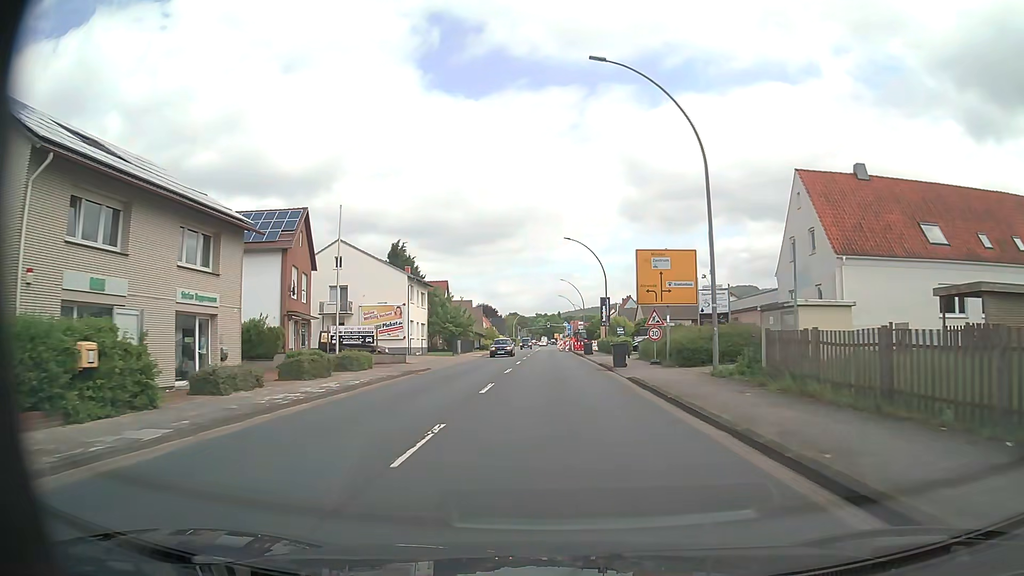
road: primary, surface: asphalt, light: Day
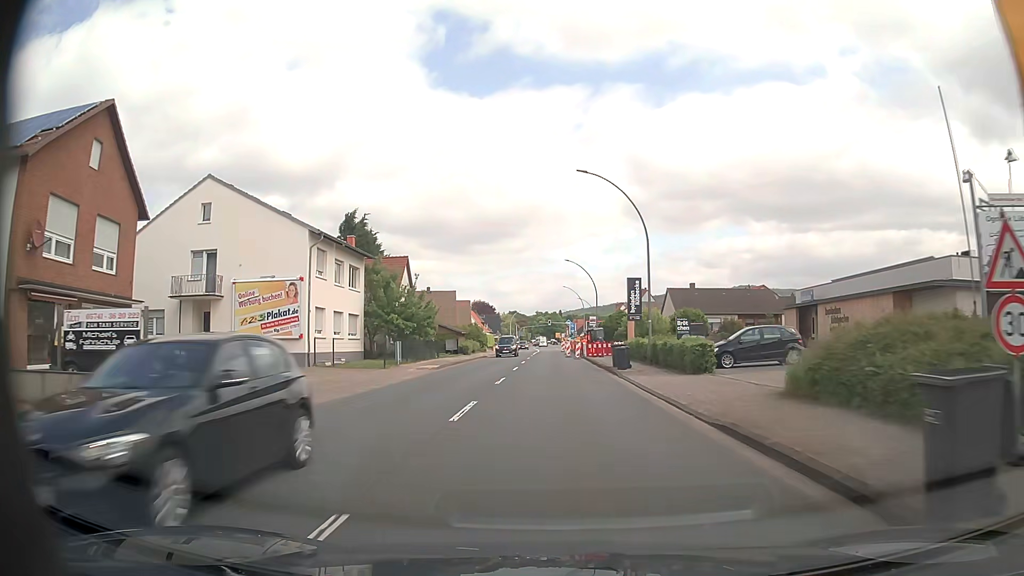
(-0.1, +23.6) m; 0°
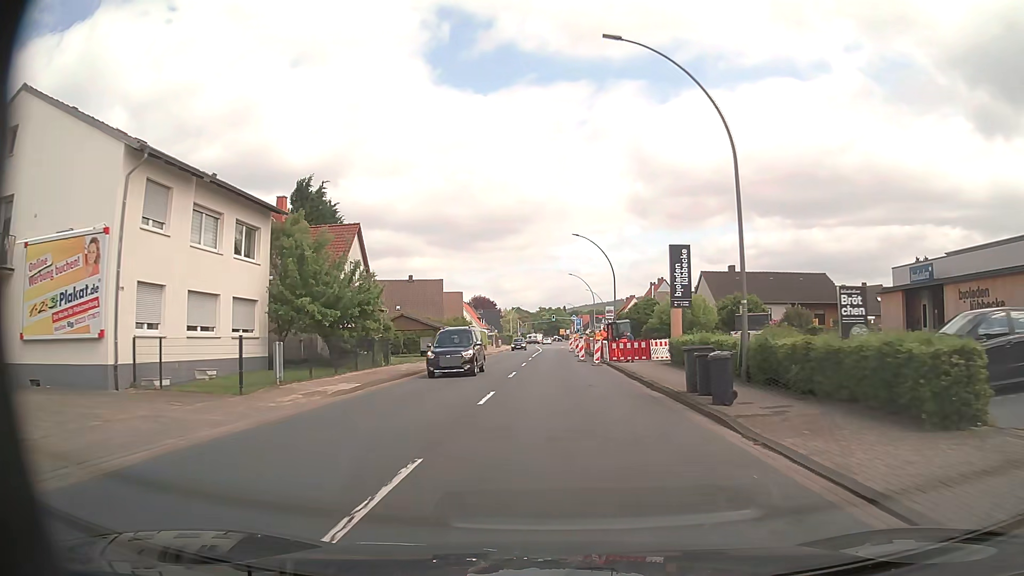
(0.0, +15.8) m; -1°
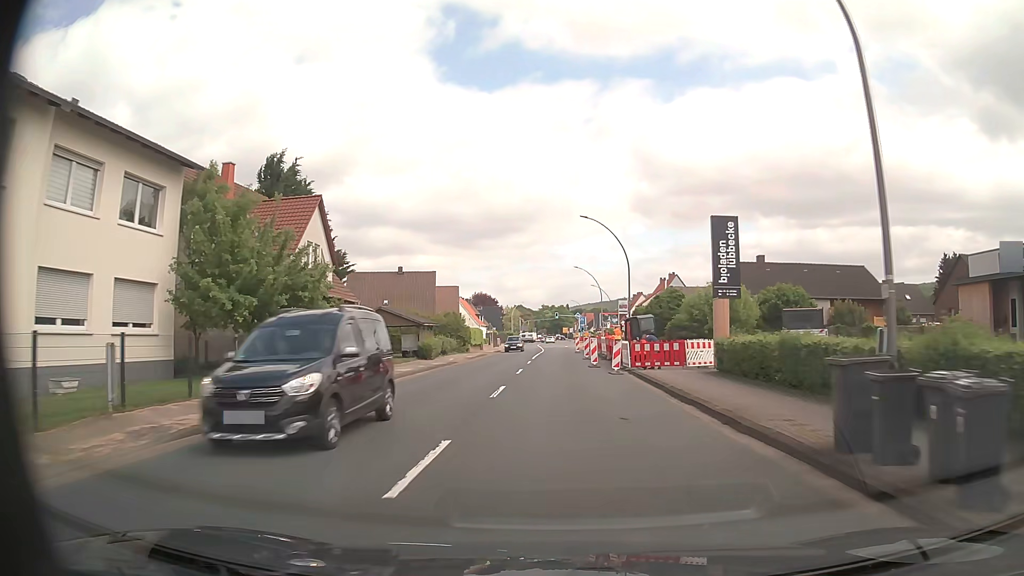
(0.0, +7.9) m; 0°
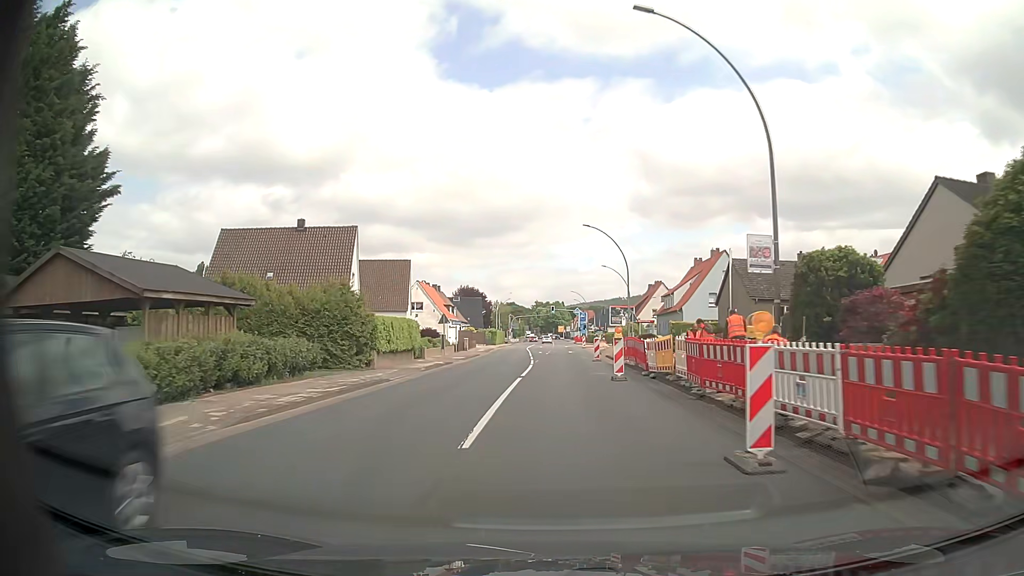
(+0.1, +31.8) m; +1°
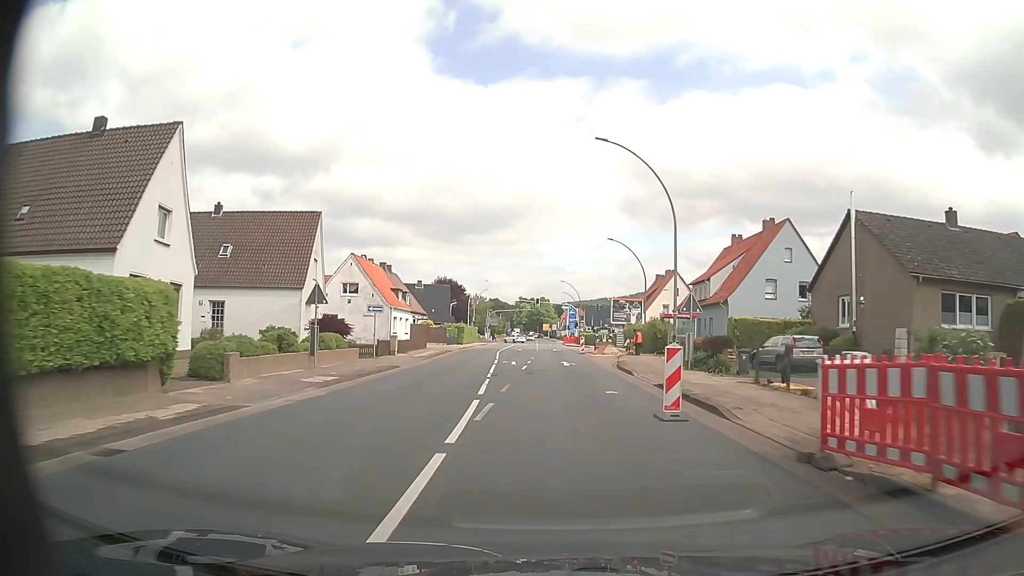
(+0.2, +23.9) m; +1°
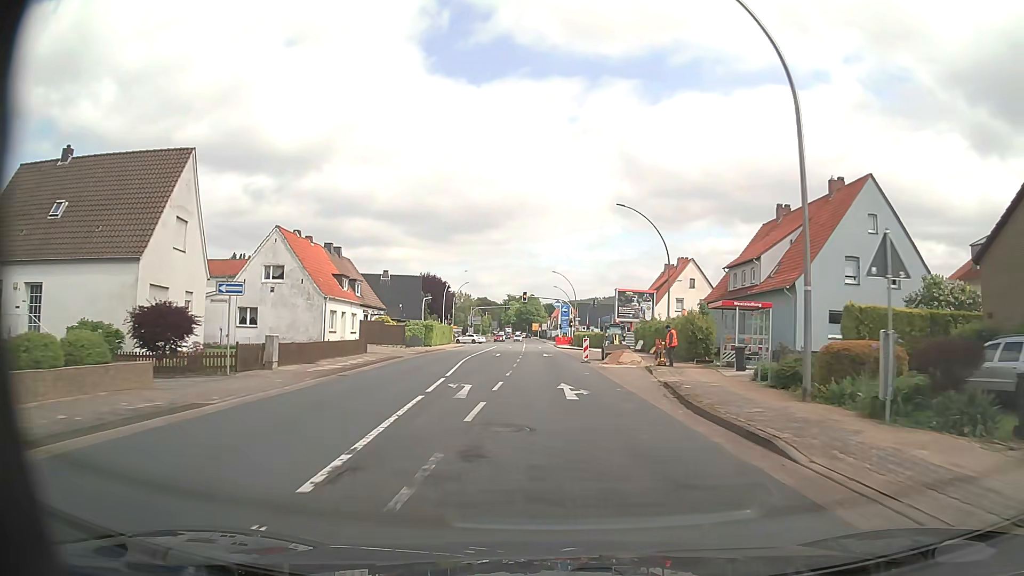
(+0.1, +16.0) m; +1°
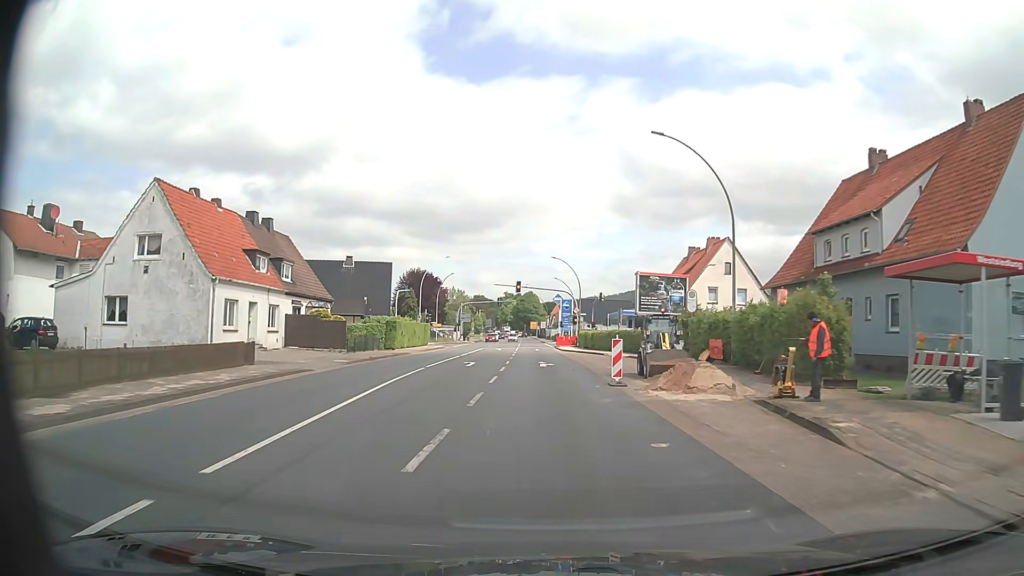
(+0.1, +15.9) m; 0°
(0, +10) (0, +20) (0, +30) (0, +40) (-1, +50) (-1, +60) (-1, +70) (-1, +80) (-2, +90) (-2, +100) m
